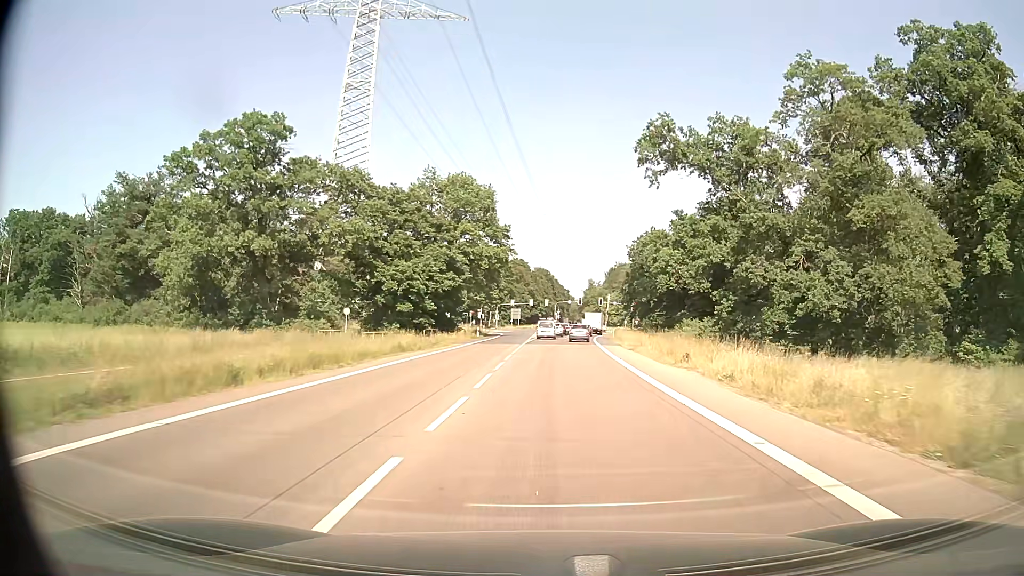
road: secondary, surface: asphalt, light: Day
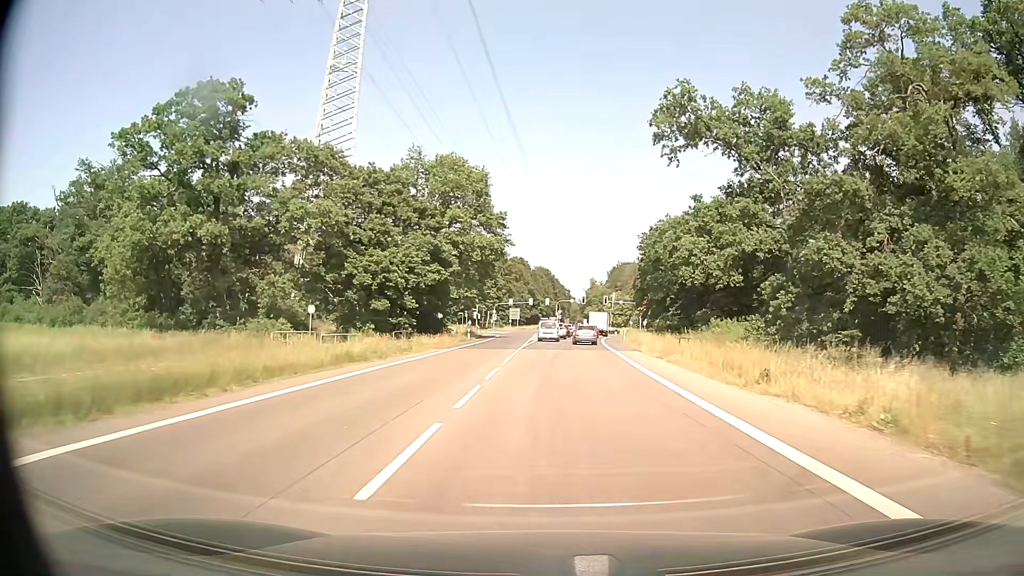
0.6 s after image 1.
(0.0, +9.0) m; 0°
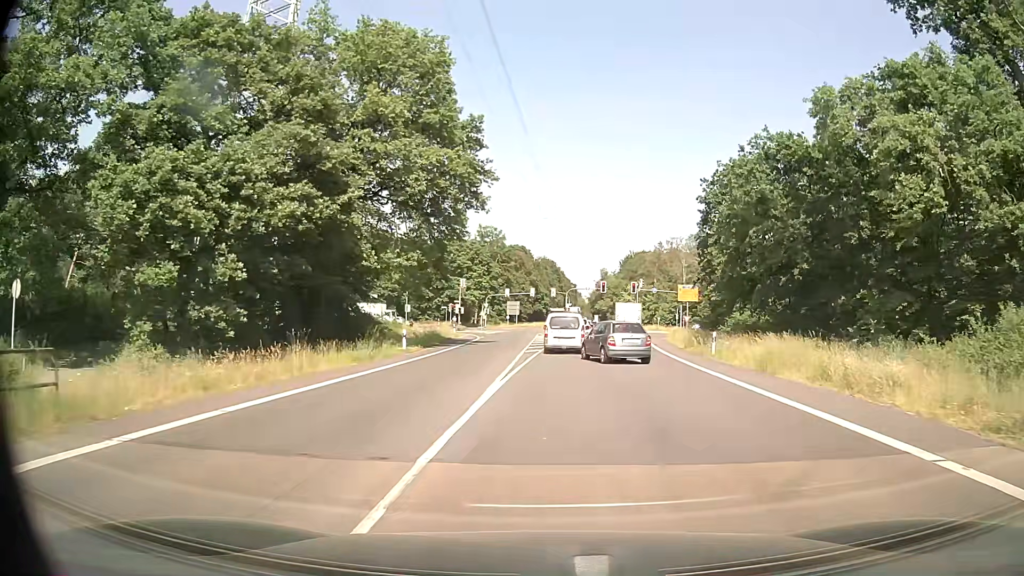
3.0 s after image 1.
(-0.1, +29.8) m; 0°
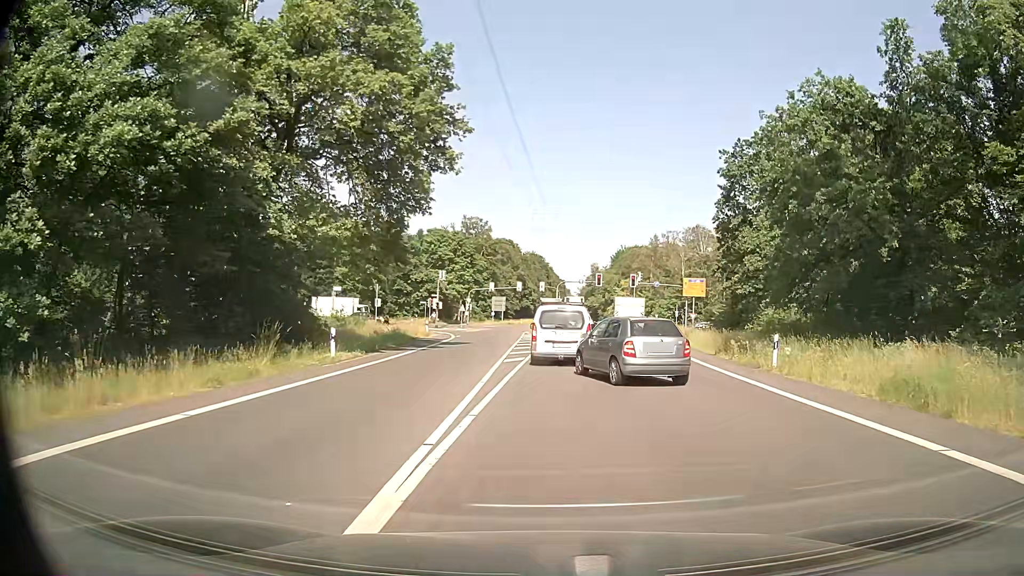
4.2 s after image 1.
(0.0, +9.0) m; +1°
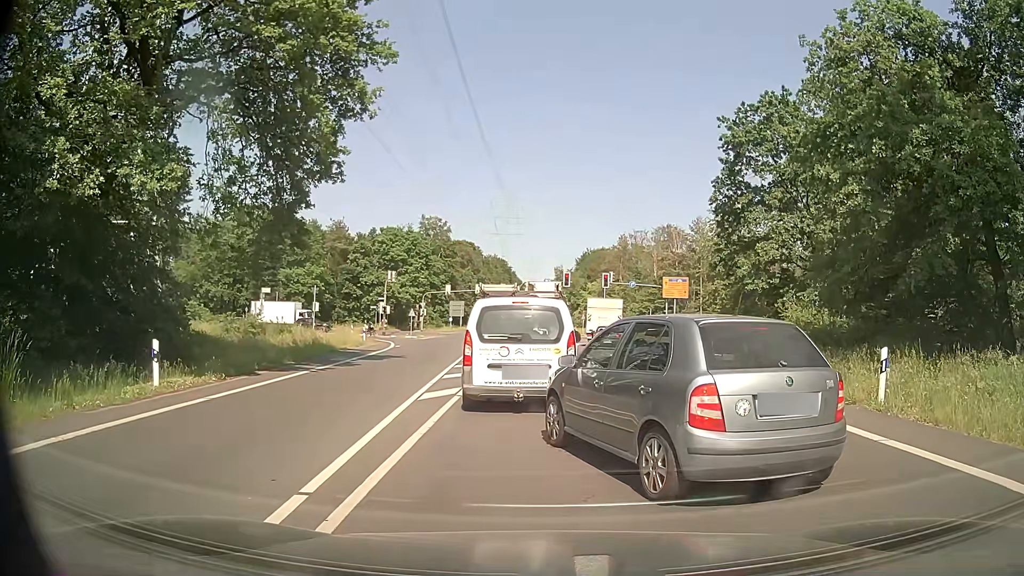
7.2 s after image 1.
(+0.3, +8.5) m; +5°
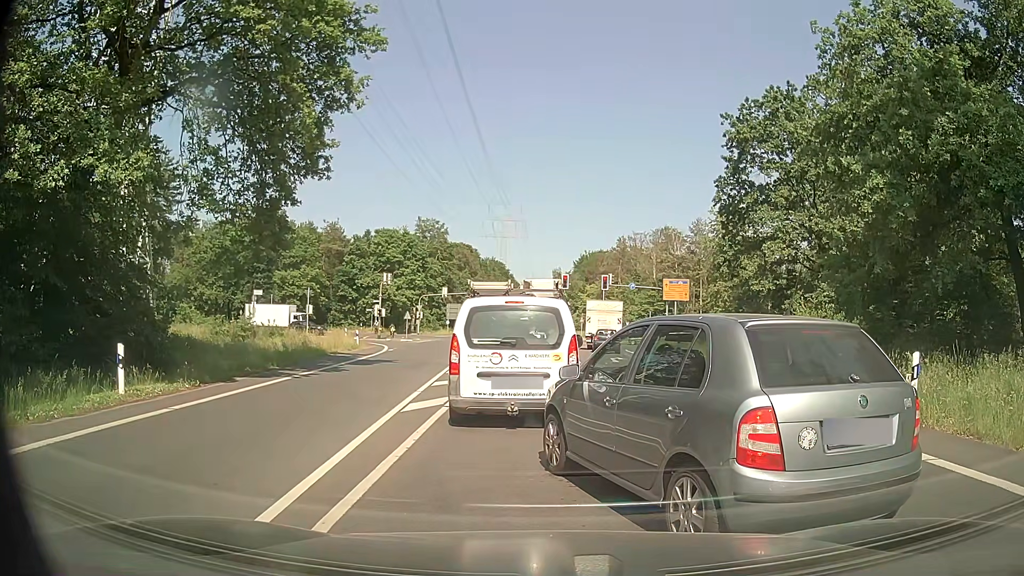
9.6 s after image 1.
(0.0, +1.3) m; 0°
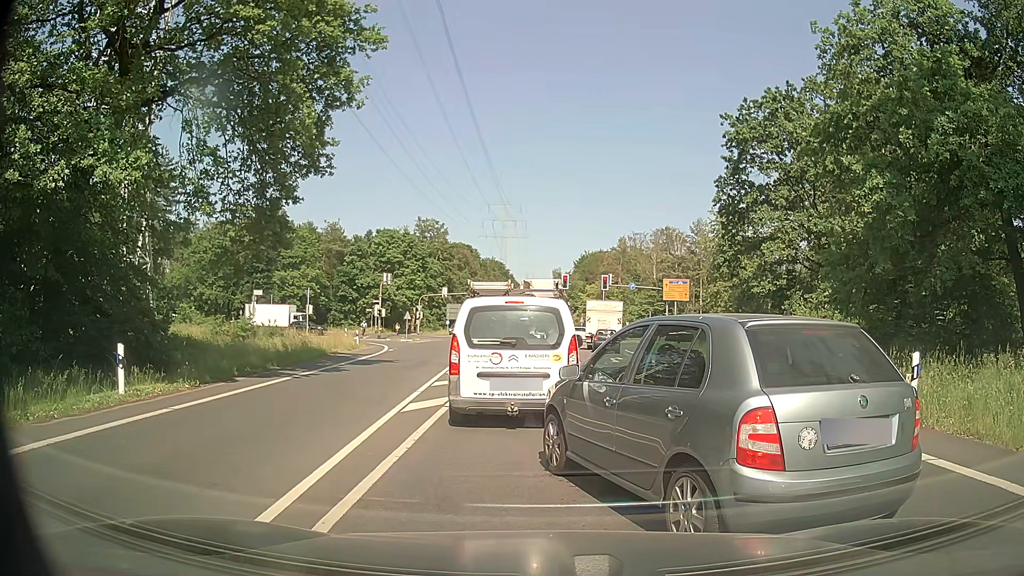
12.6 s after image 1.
(0.0, +0.1) m; 0°
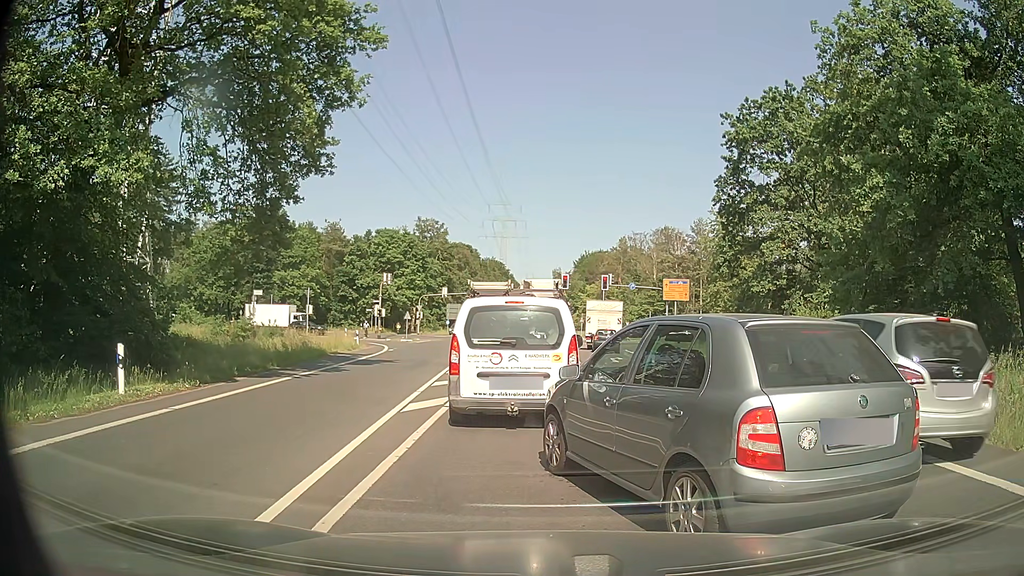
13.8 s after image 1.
(0.0, 0.0) m; 0°
(0, +10) (-1, +20) (-1, +30) (-1, +40) (-1, +50) (-1, +60) (-1, +70) (-2, +80) (-2, +90) (-3, +100) m
